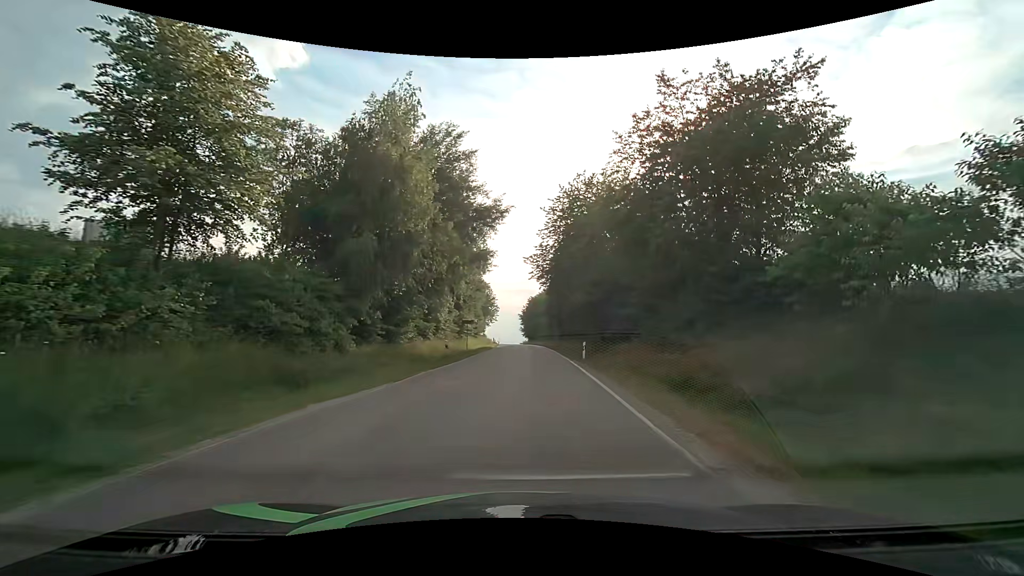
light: Day
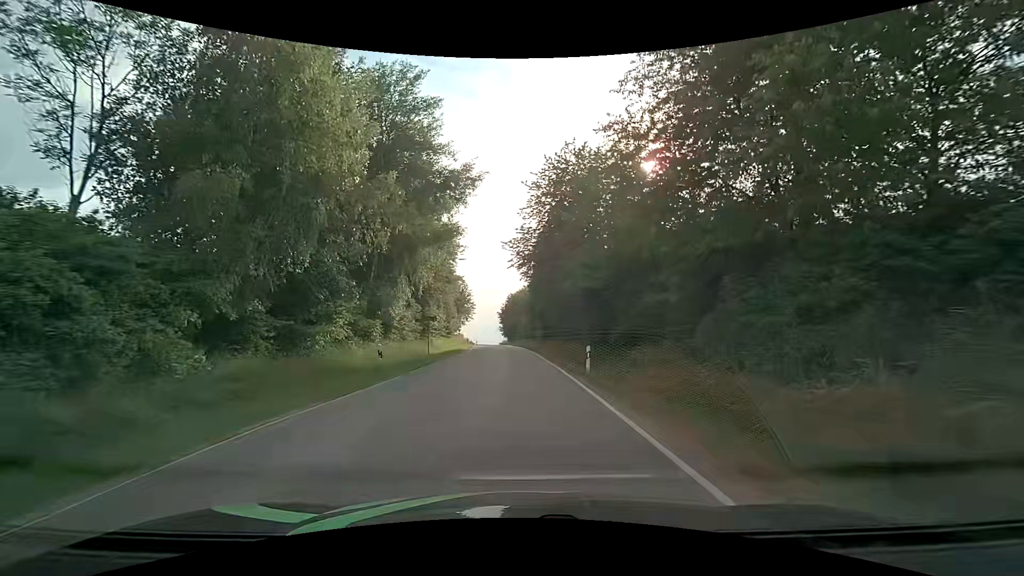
(+0.3, +9.0) m; +2°
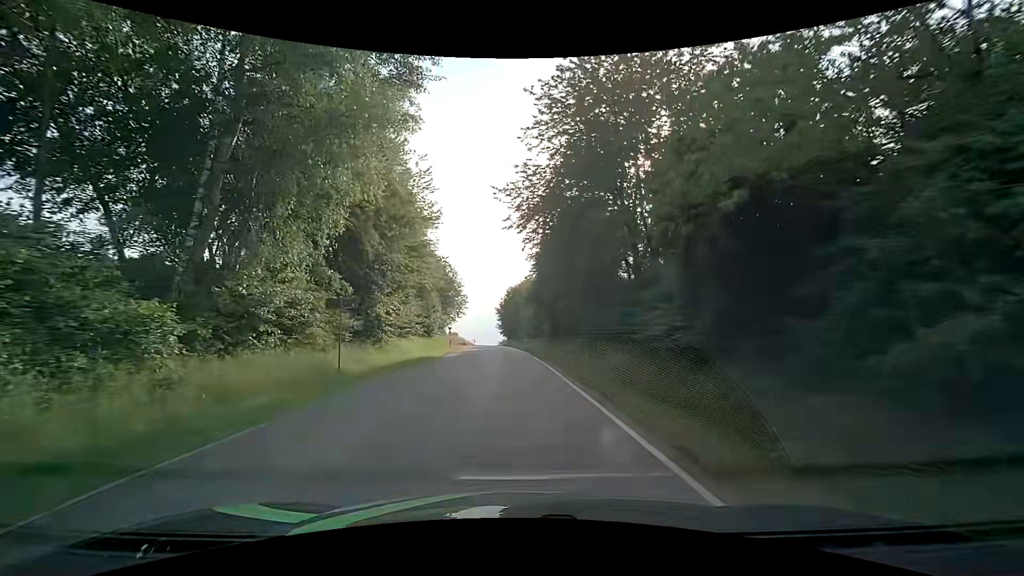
(+0.1, +16.9) m; +1°
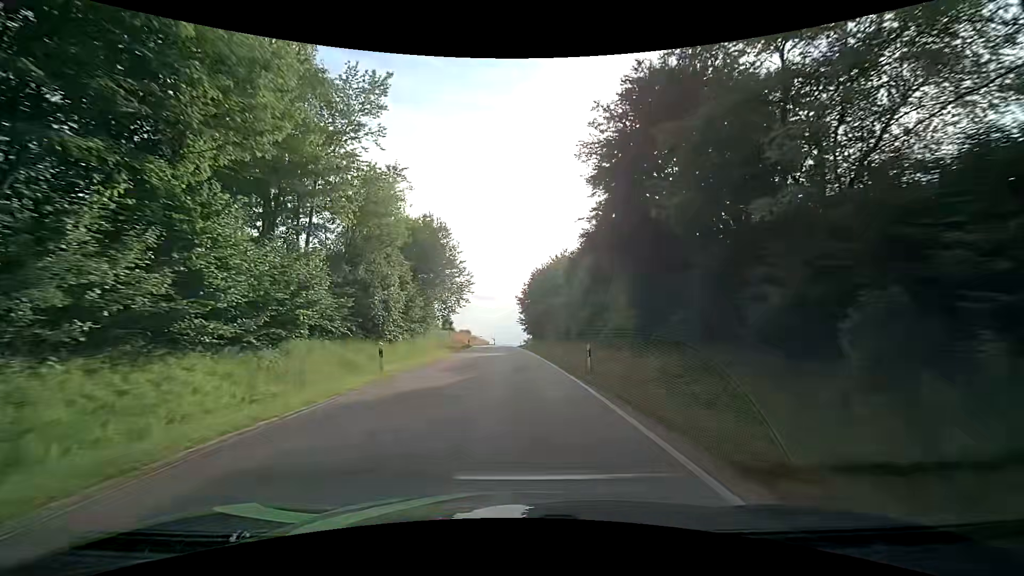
(-0.8, +29.4) m; -3°
(0, +10) (0, +20) (-1, +30) (-1, +40) (-1, +50) (-2, +60) (-2, +70) (-2, +80) (-2, +90) (-2, +100) m
